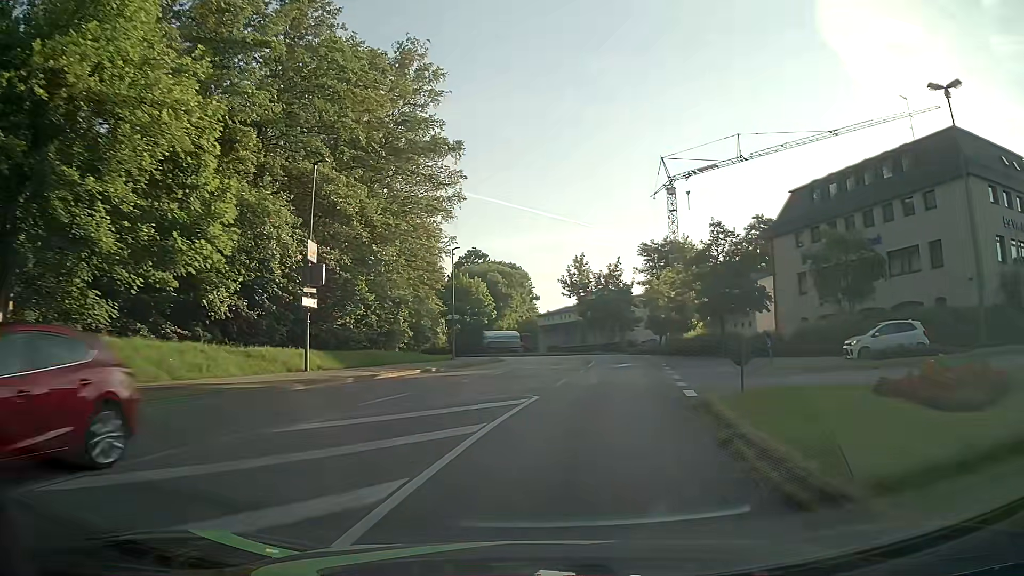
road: unclassified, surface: asphalt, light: Day
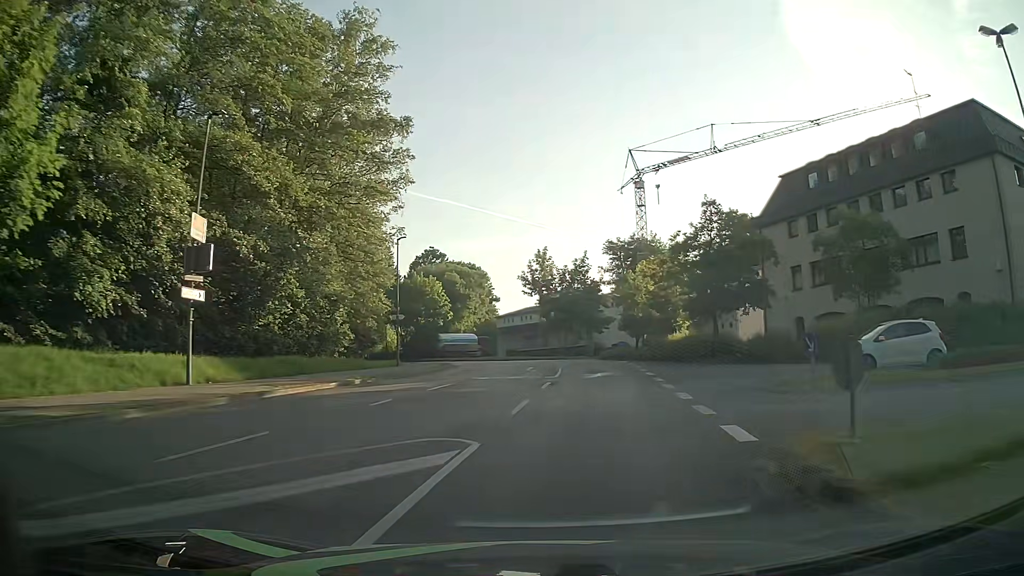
(+0.2, +6.5) m; +3°
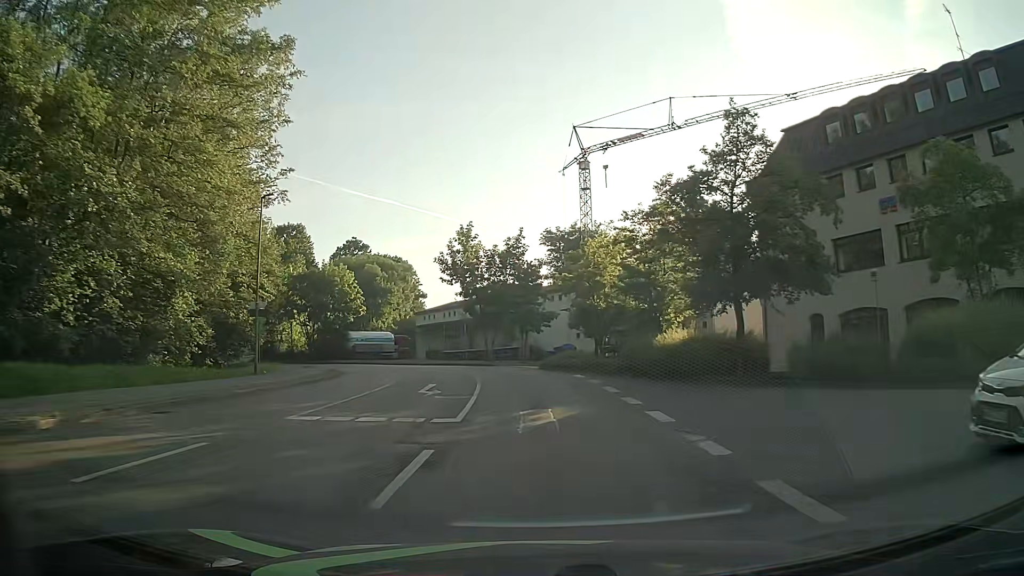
(+0.8, +12.9) m; +6°
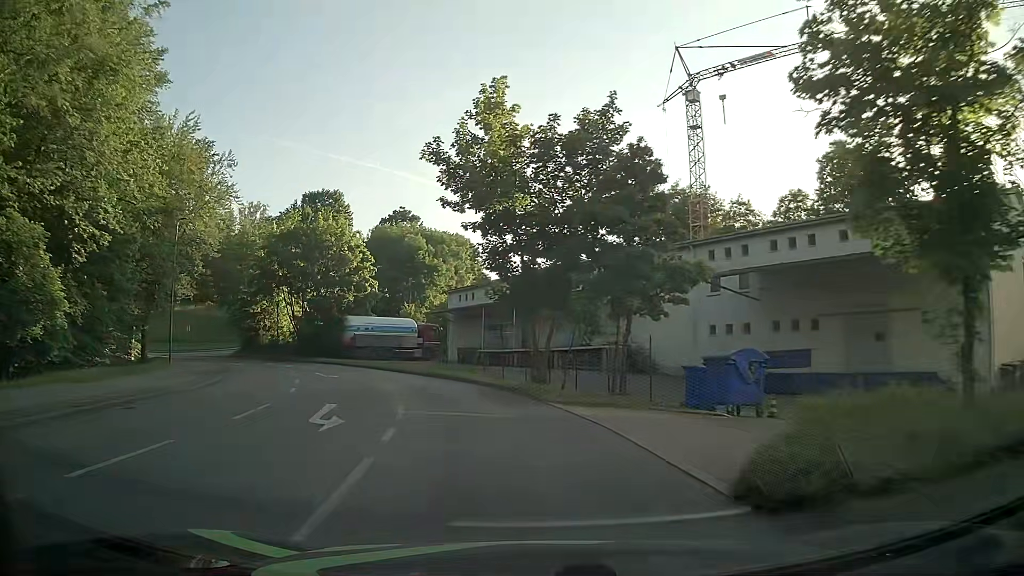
(-0.5, +26.1) m; -6°
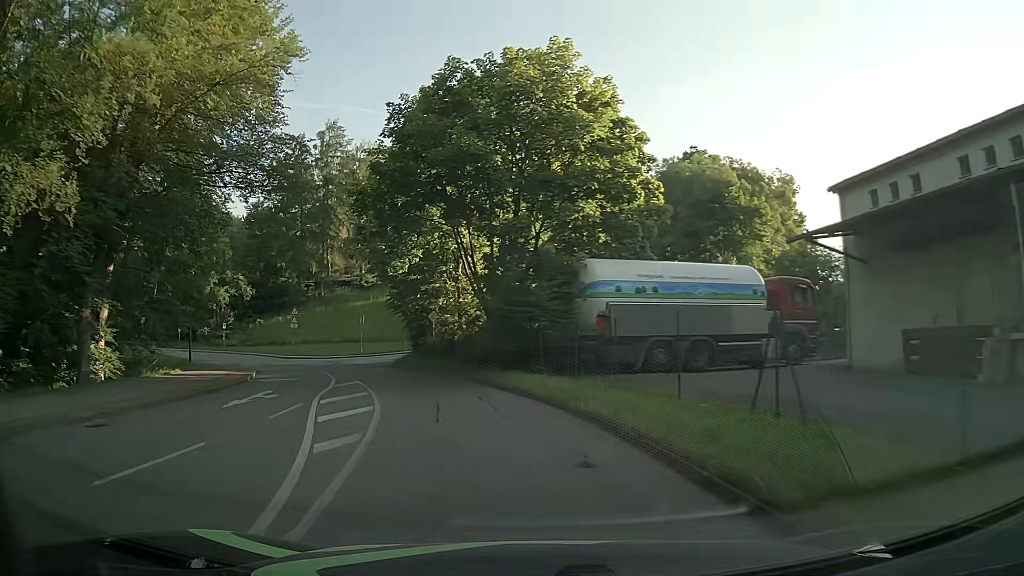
(-6.4, +31.6) m; -25°
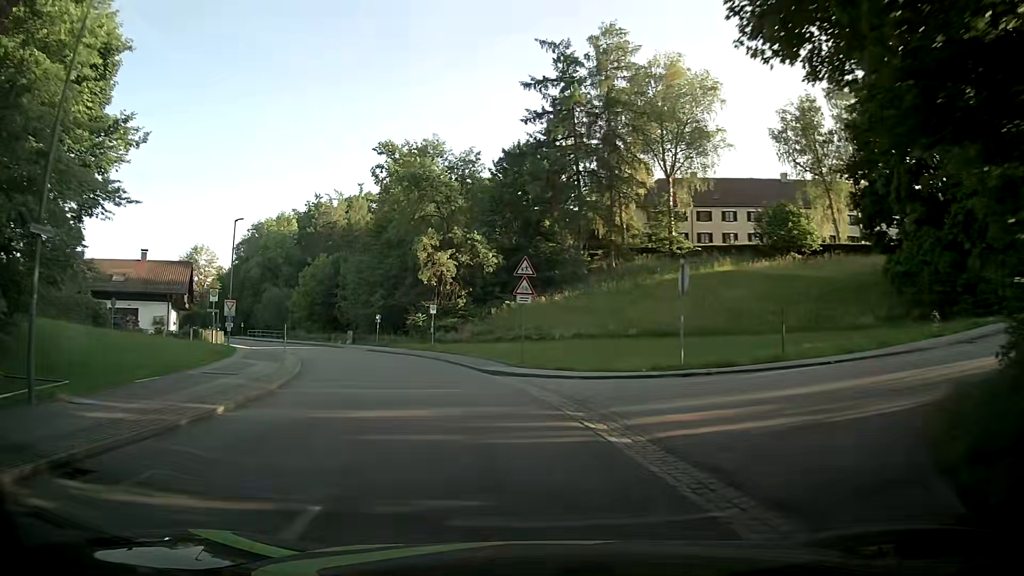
(-8.0, +31.6) m; -25°
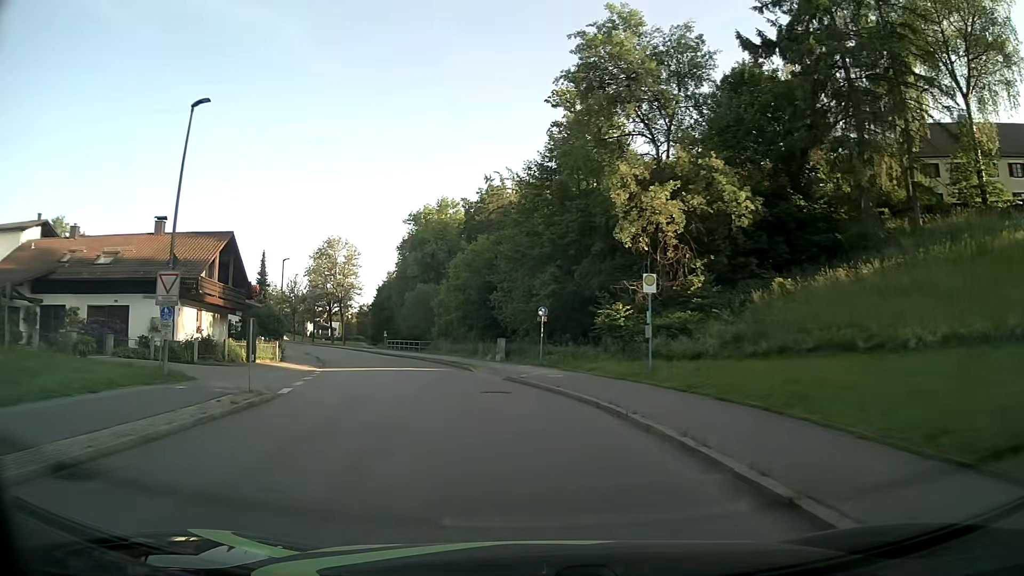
(-4.4, +25.8) m; -18°
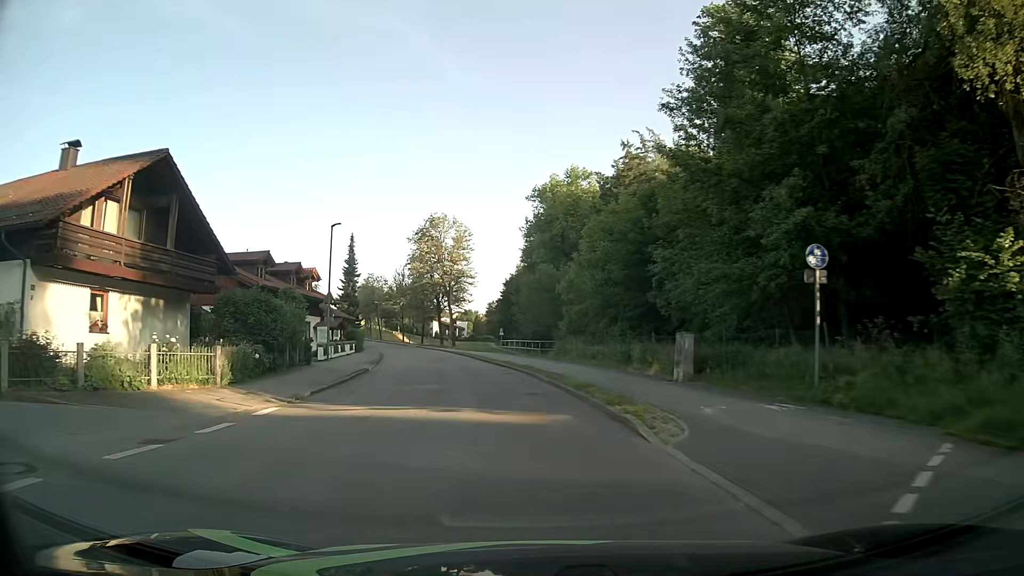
(-2.0, +19.7) m; -11°
(-1, +10) (-2, +20) (-3, +30) (-5, +40) (-7, +49) (-9, +59) (-12, +69) (-15, +78) (-18, +88) (-22, +97) m
